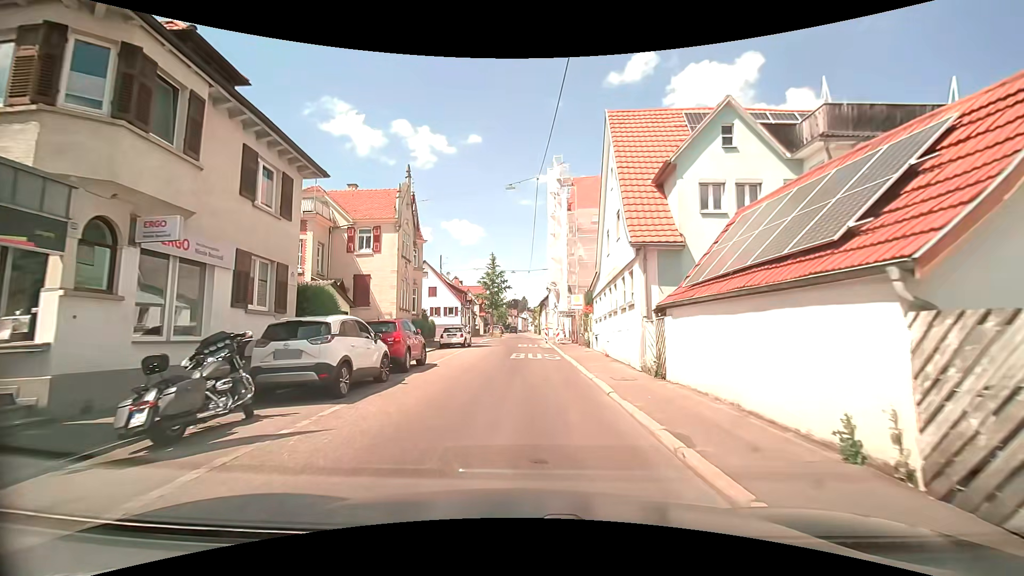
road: tertiary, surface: asphalt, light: Day
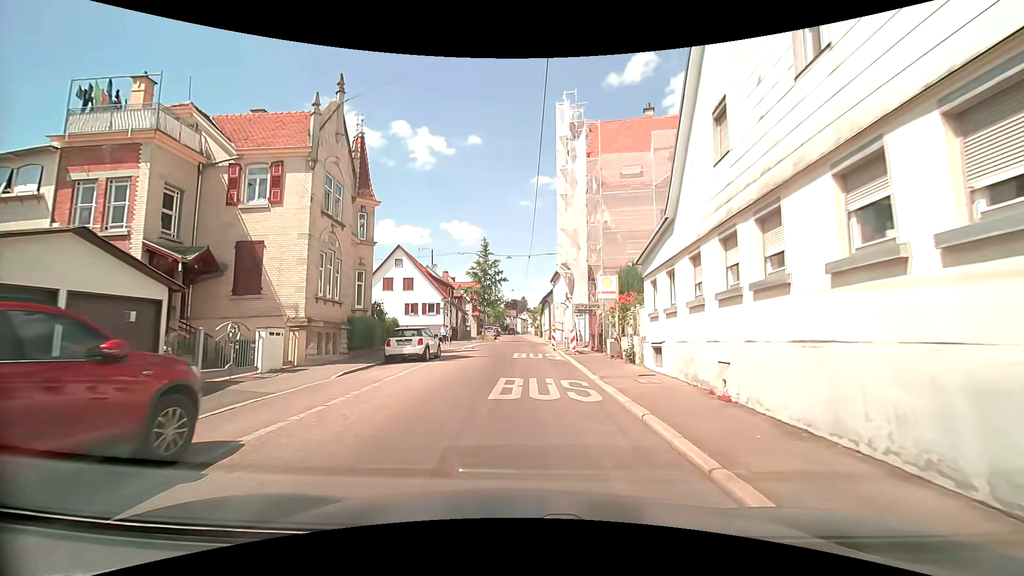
(0.0, +12.5) m; 0°
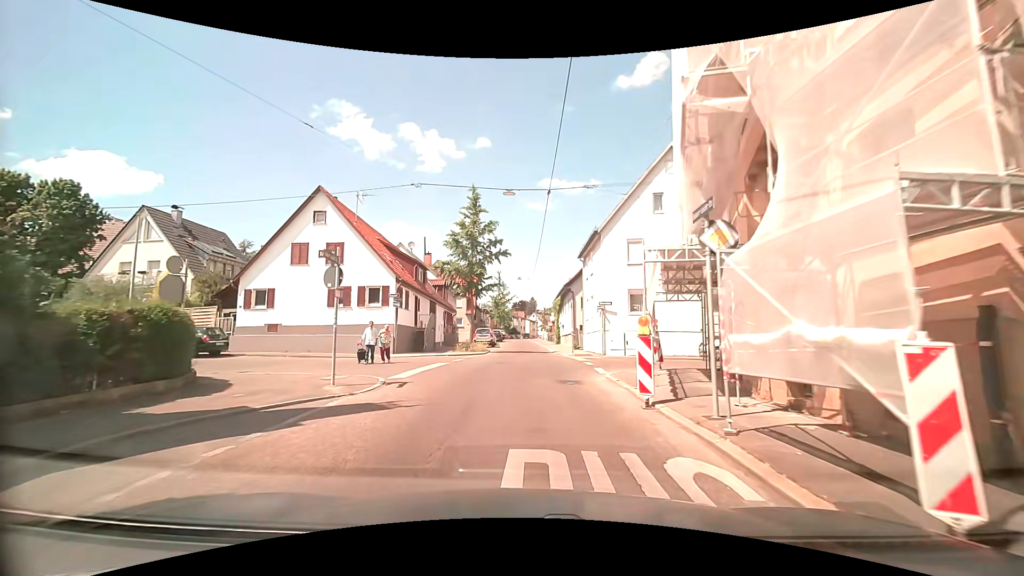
(-0.5, +21.3) m; -2°
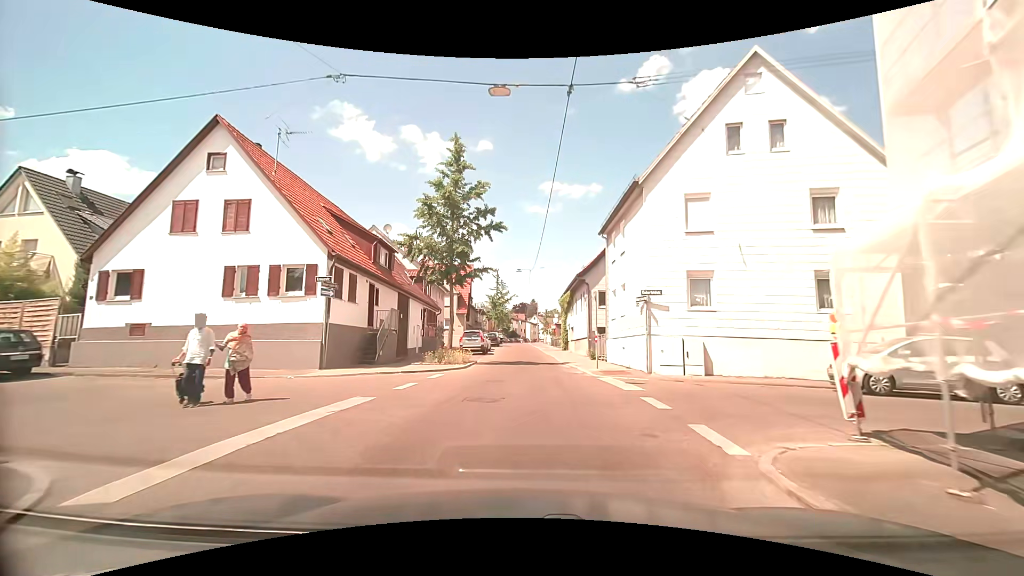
(+0.1, +9.9) m; 0°
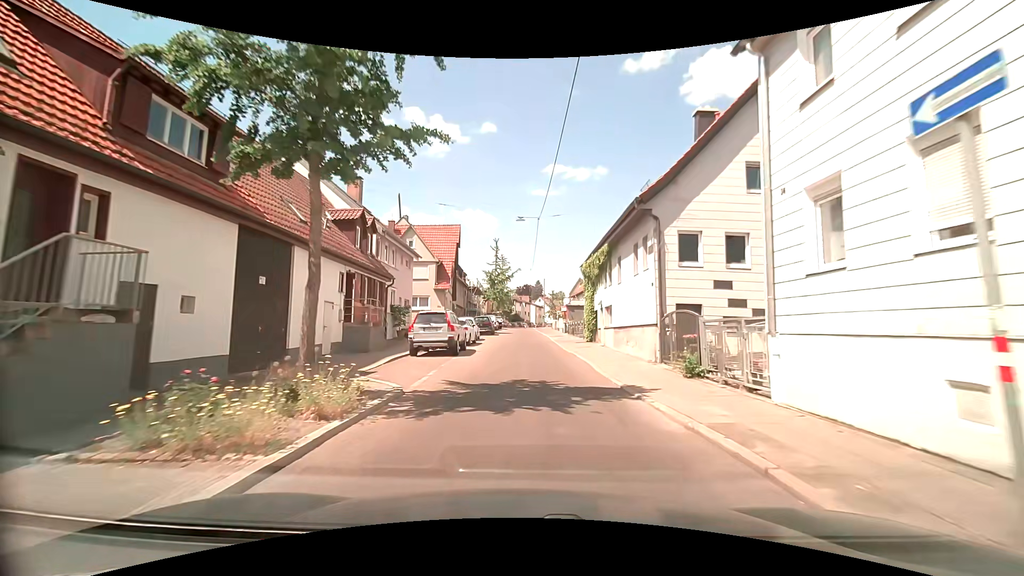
(+0.1, +16.4) m; -1°
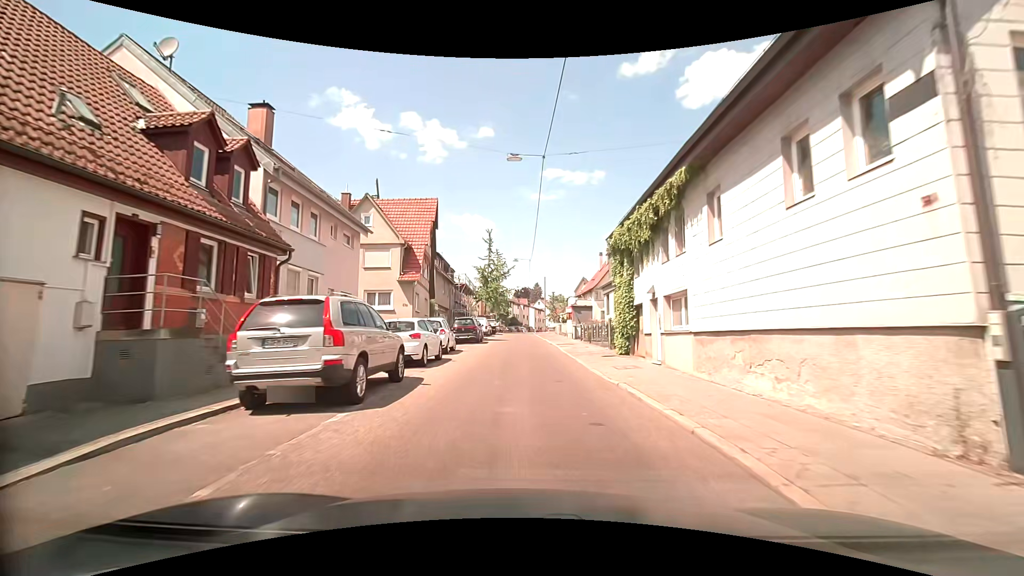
(0.0, +11.4) m; 0°
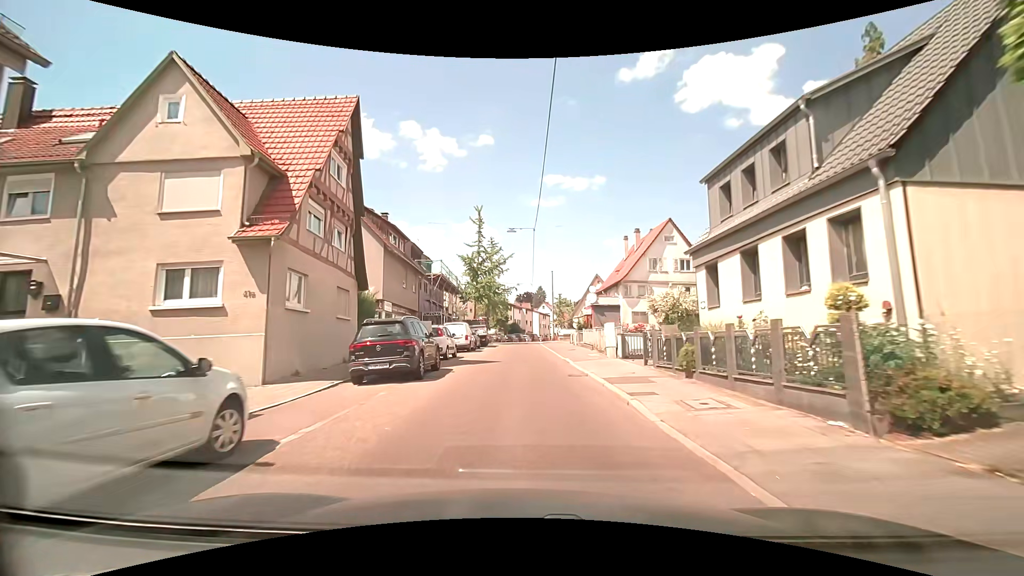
(+0.1, +17.6) m; -1°
(0, +10) (0, +20) (0, +30) (+1, +40) (+1, +50) (+1, +60) (+1, +70) (+3, +80) (+5, +90) (+7, +99) m
